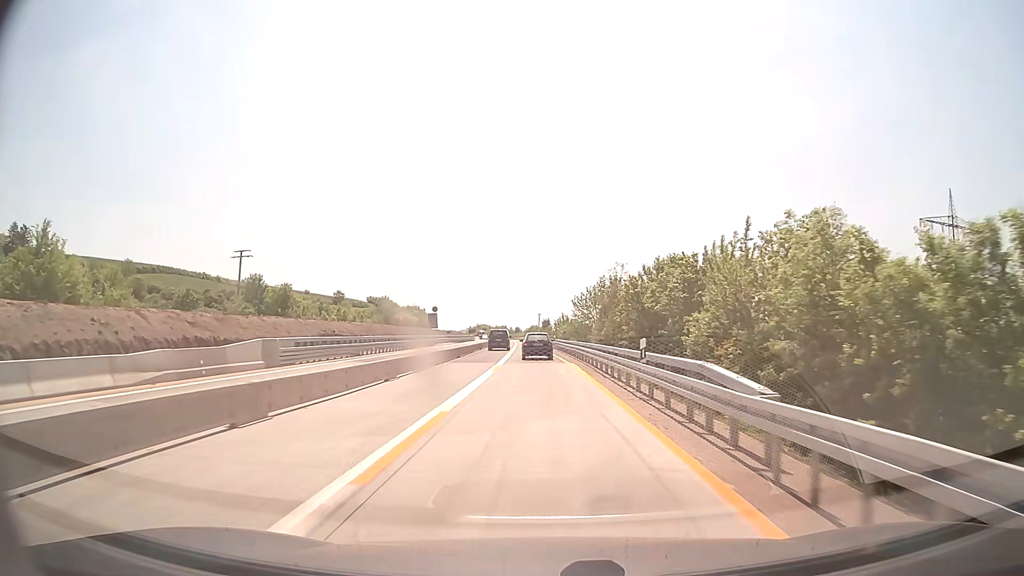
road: motorway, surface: concrete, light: Day
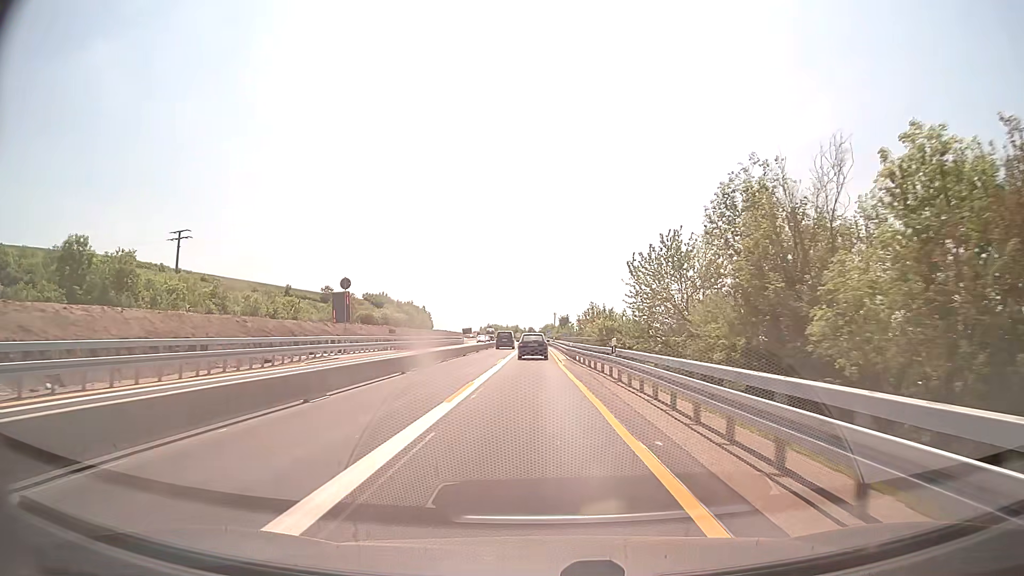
(-0.5, +46.4) m; -1°
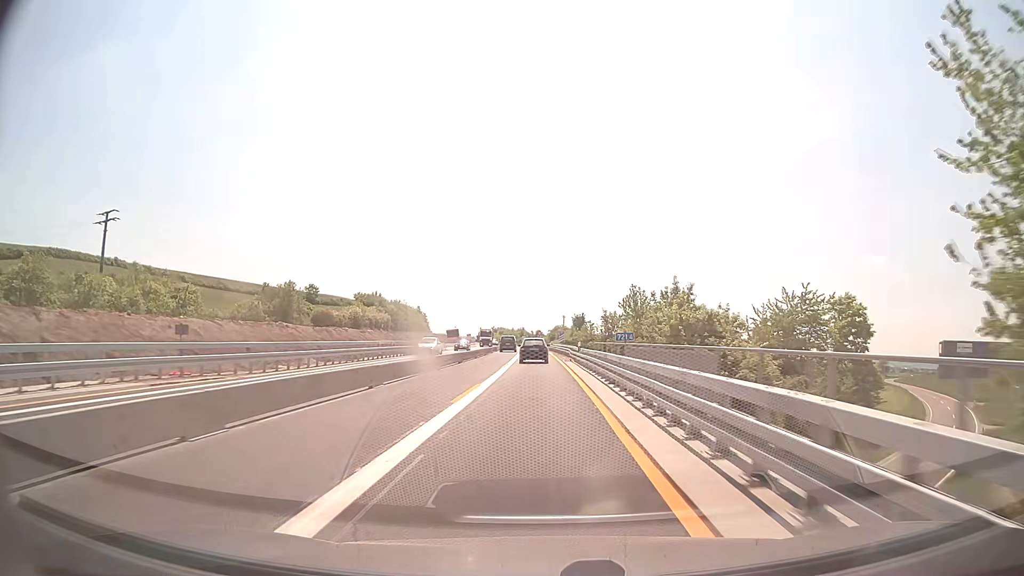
(-0.2, +35.1) m; -1°
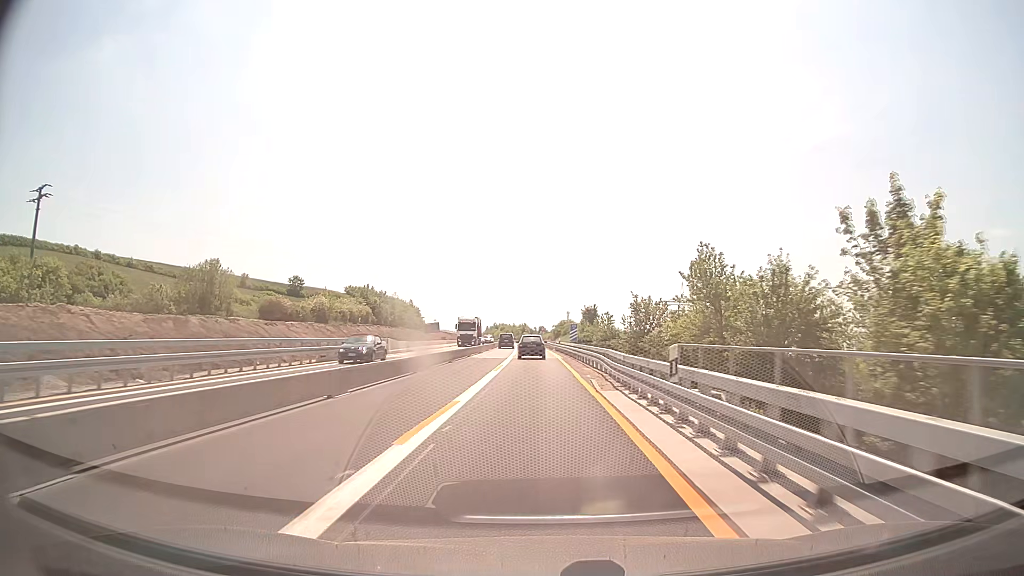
(0.0, +24.0) m; 0°
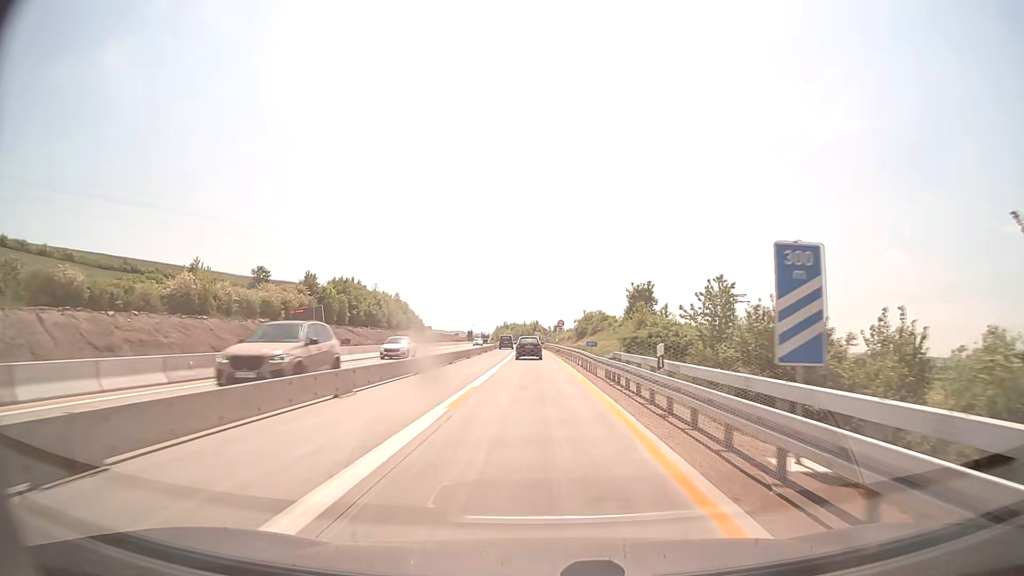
(-0.4, +49.7) m; -1°
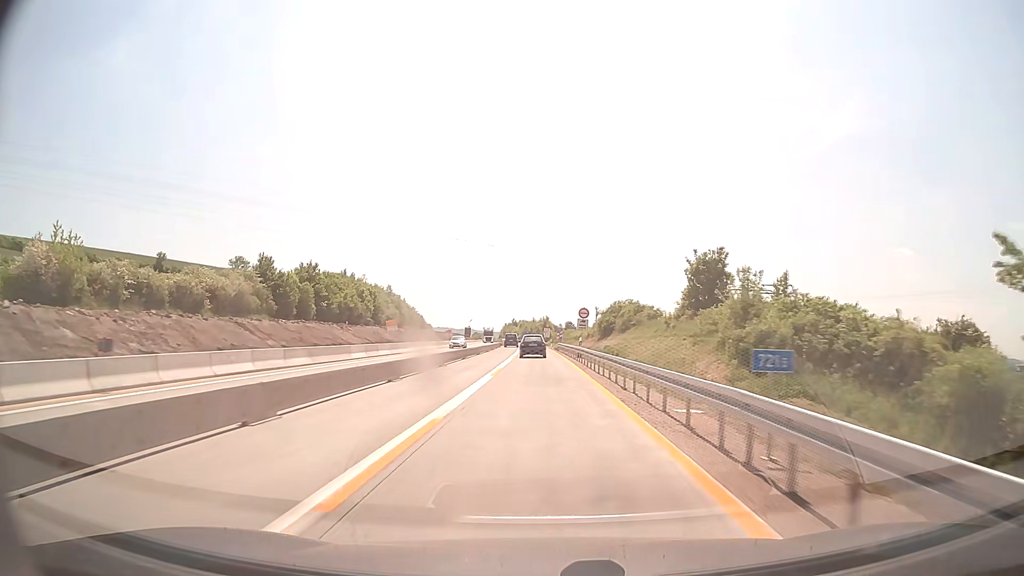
(-0.2, +25.4) m; -1°
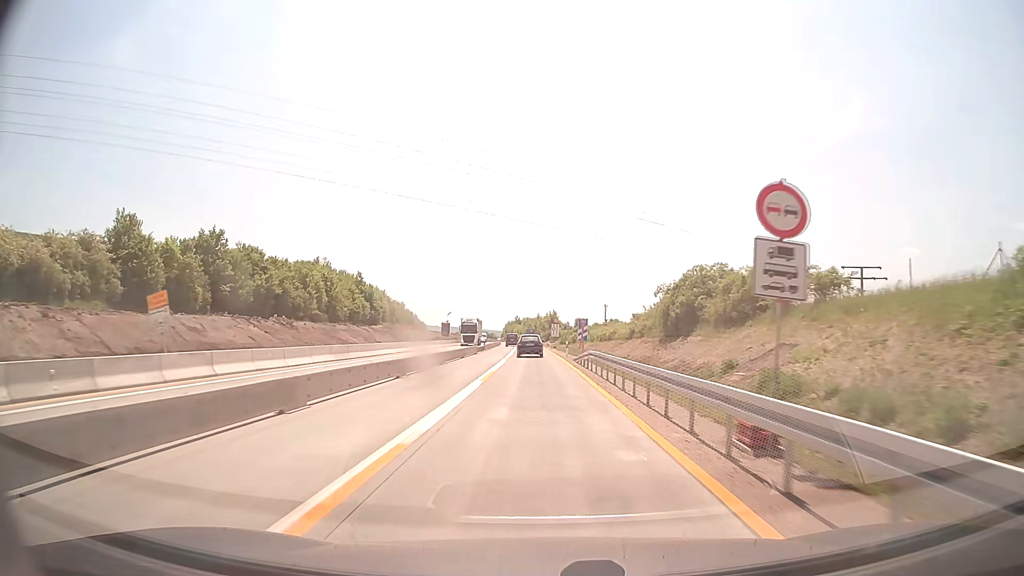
(-0.2, +38.5) m; -1°
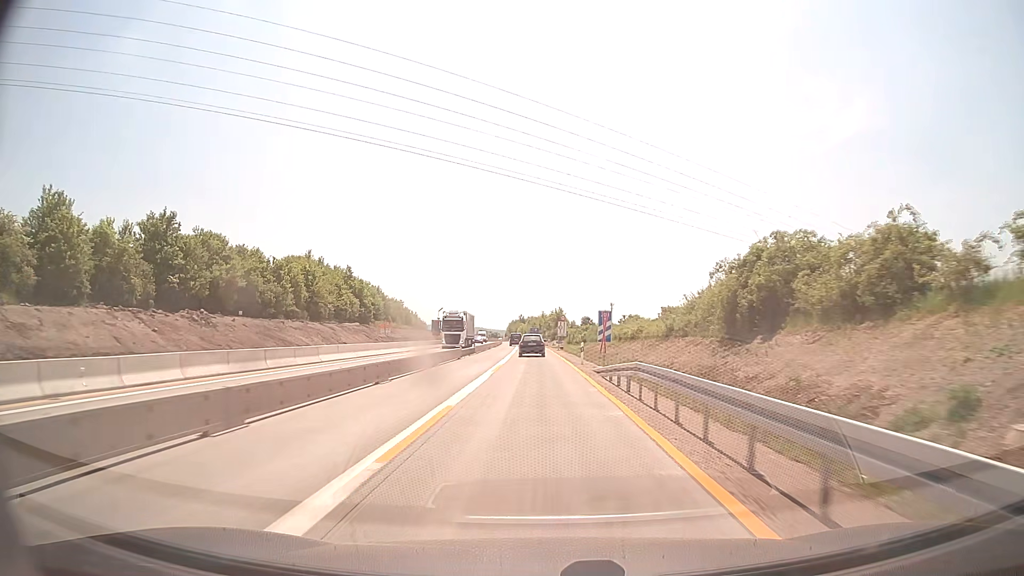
(0.0, +12.9) m; 0°
(0, +10) (0, +20) (0, +30) (0, +40) (-1, +50) (-1, +60) (-1, +70) (-1, +80) (-2, +90) (-2, +100) m
